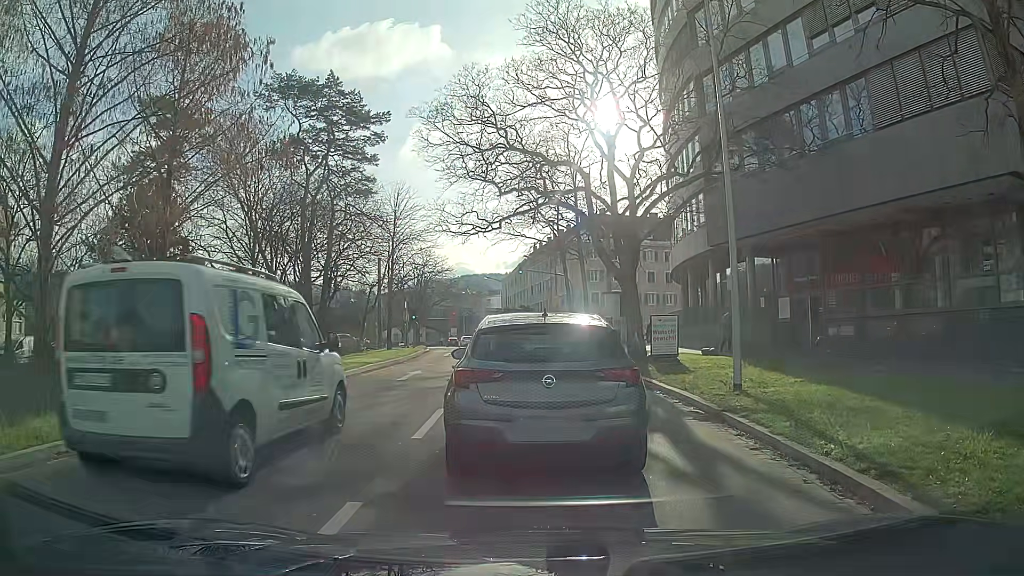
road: primary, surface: asphalt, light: Day
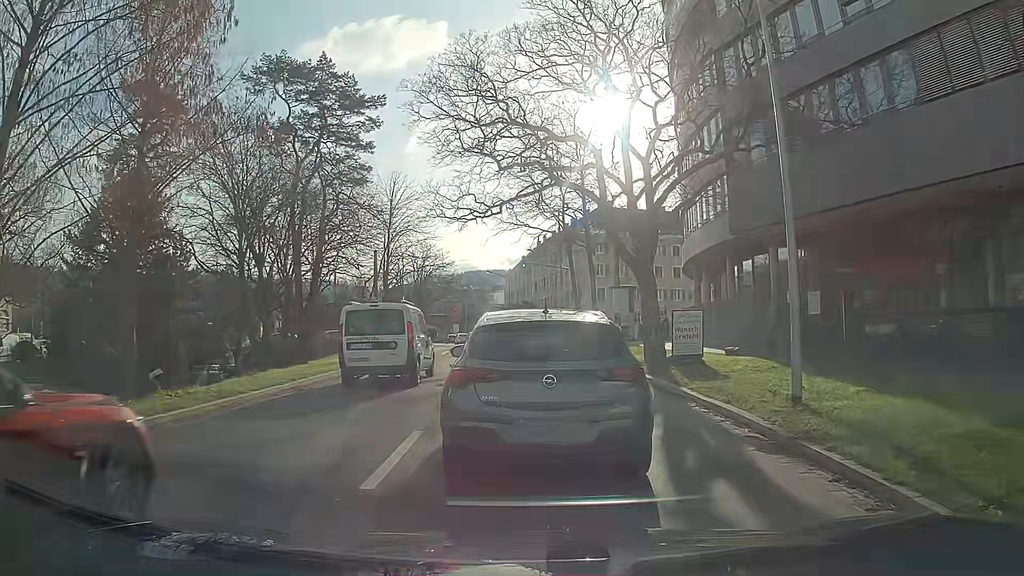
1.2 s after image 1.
(0.0, +2.8) m; 0°
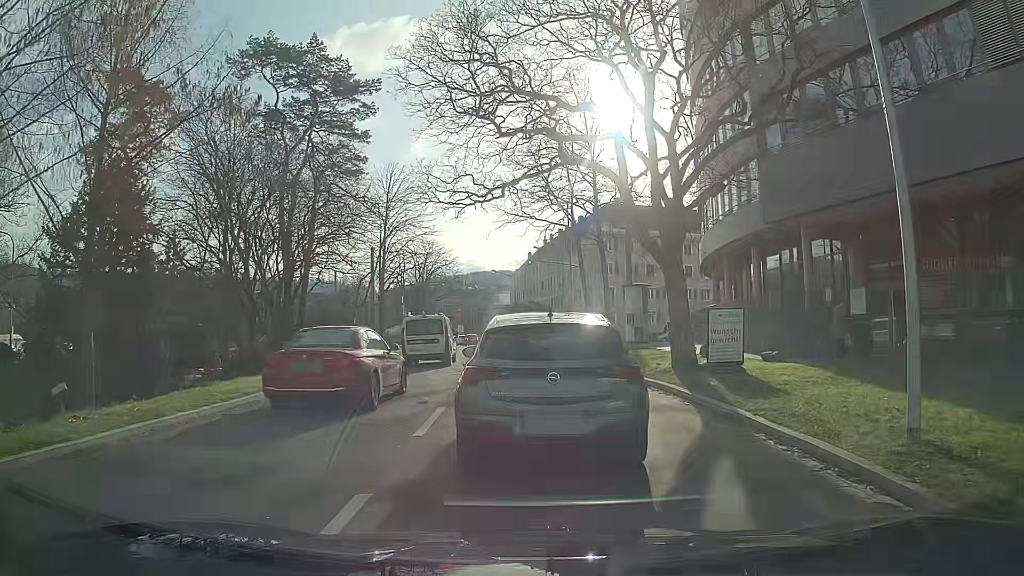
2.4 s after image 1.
(0.0, +3.2) m; -1°
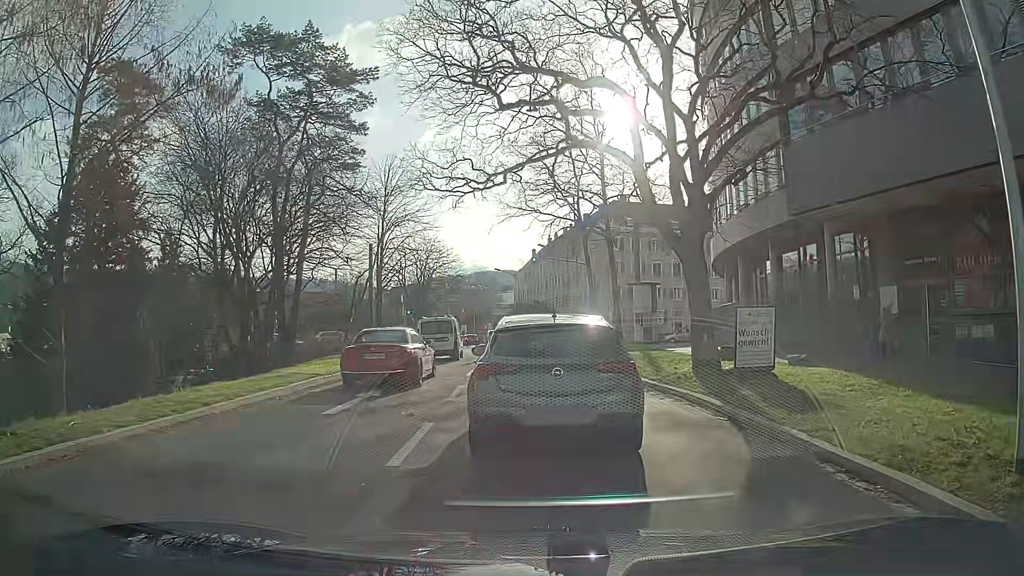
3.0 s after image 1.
(0.0, +1.9) m; -1°
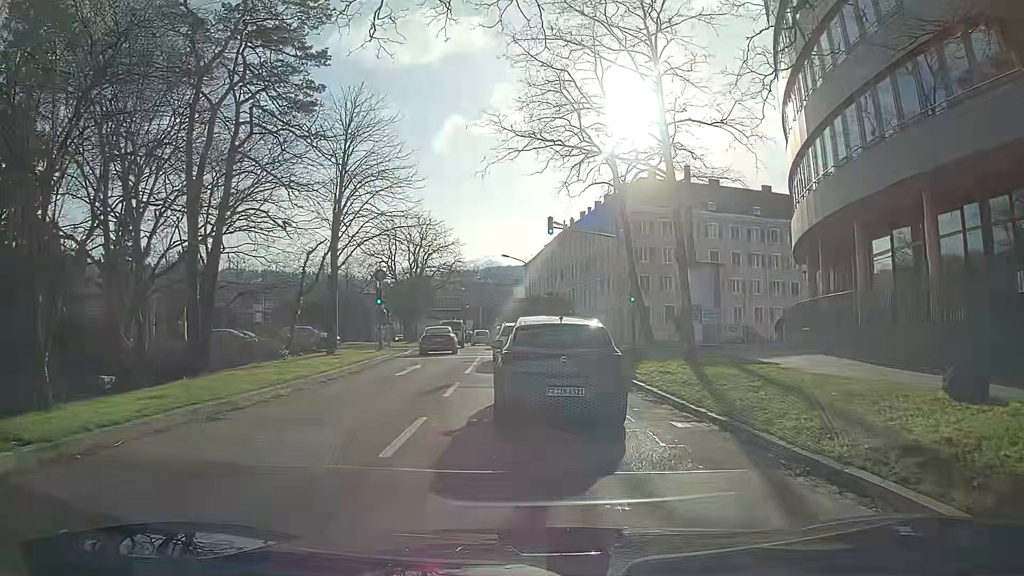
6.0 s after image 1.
(-1.0, +12.0) m; -1°
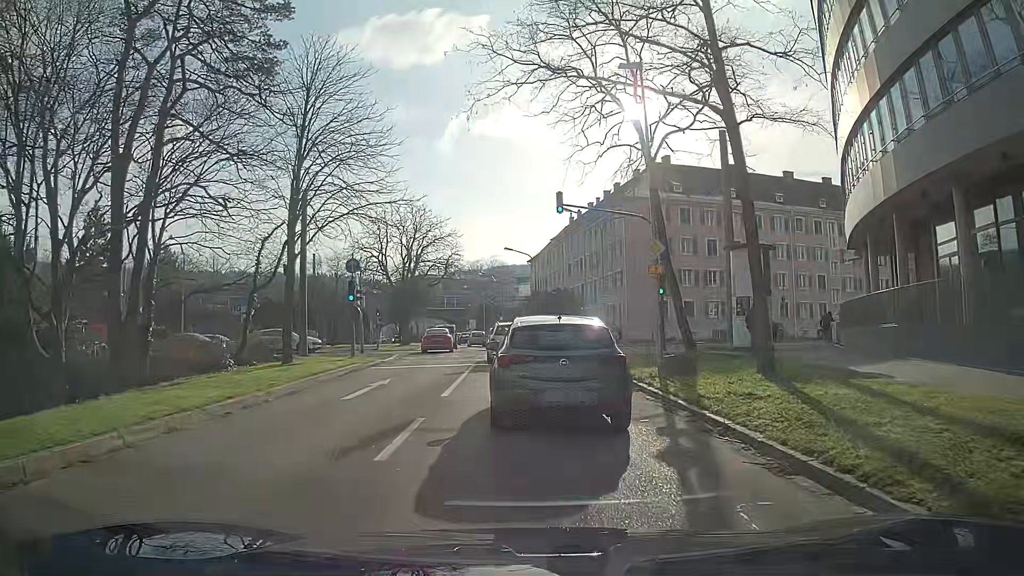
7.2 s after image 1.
(+0.2, +6.1) m; +1°
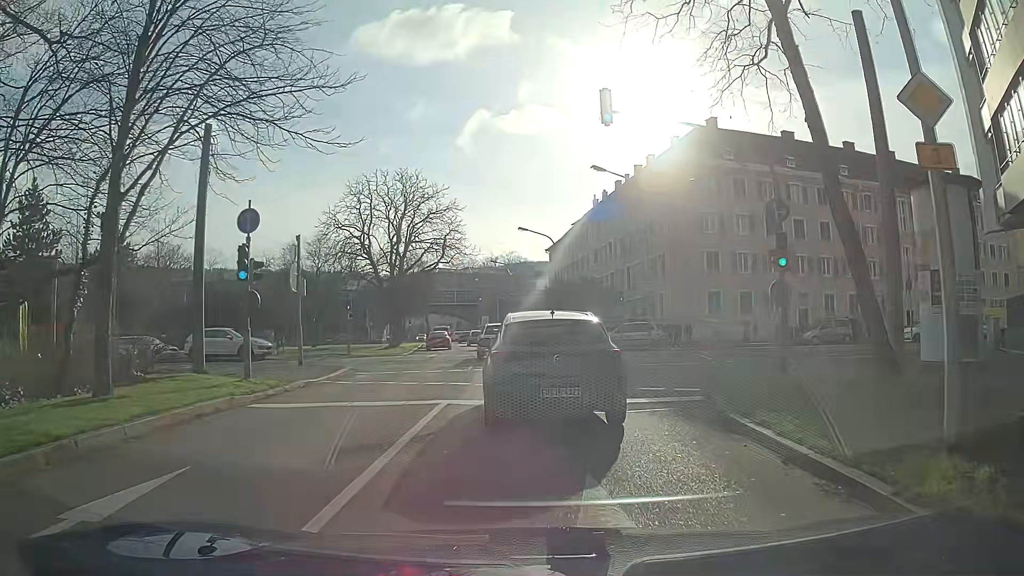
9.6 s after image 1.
(-0.6, +11.7) m; 0°
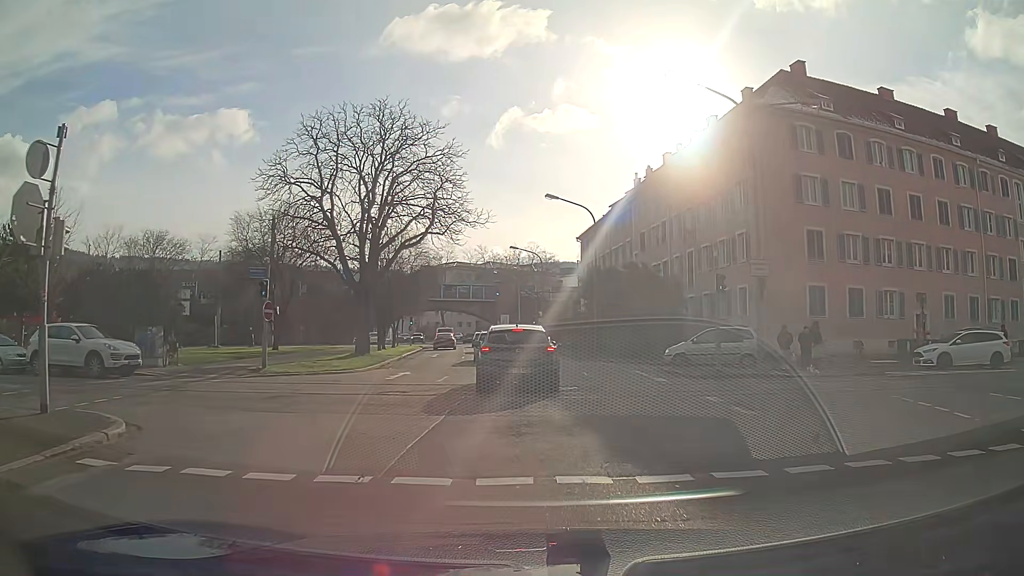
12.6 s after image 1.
(+0.7, +14.4) m; 0°
(-1, +10) (-1, +20) (-3, +30) (-4, +40) (-5, +50) (-7, +60) (-8, +69) (-10, +79) (-11, +89) (-13, +99) m
